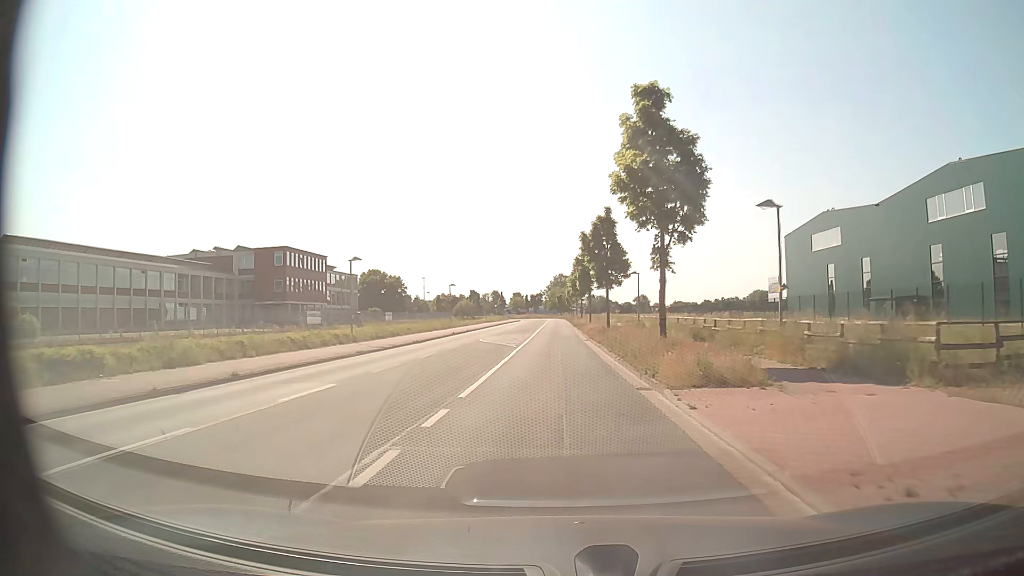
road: tertiary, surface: asphalt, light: Day
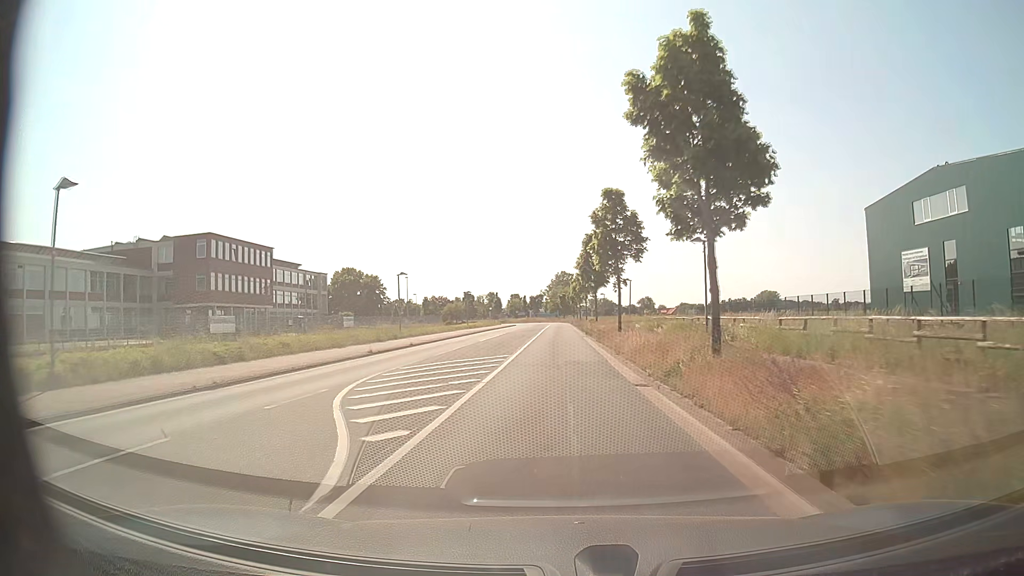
(-0.1, +24.6) m; 0°
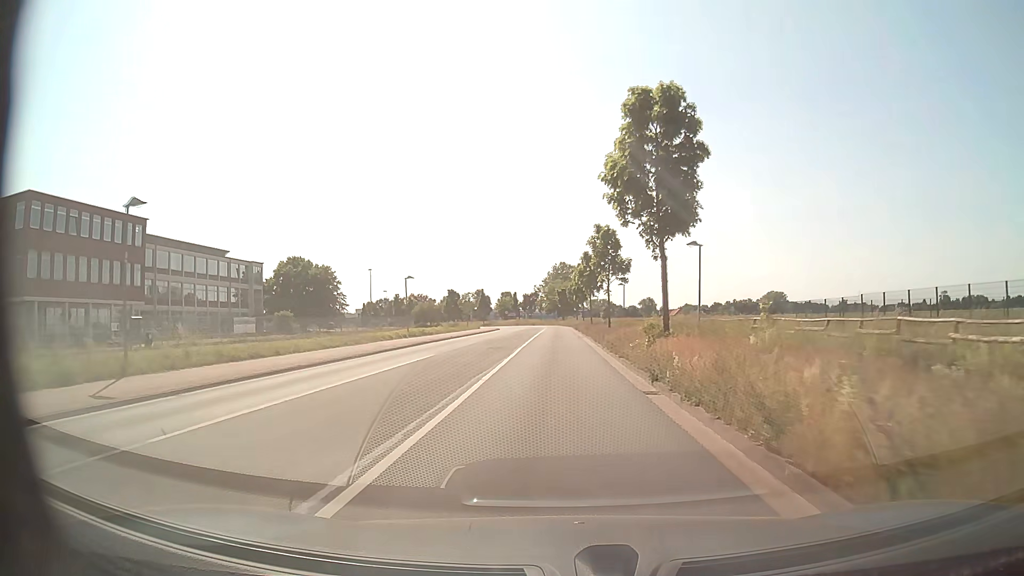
(+0.1, +32.8) m; 0°
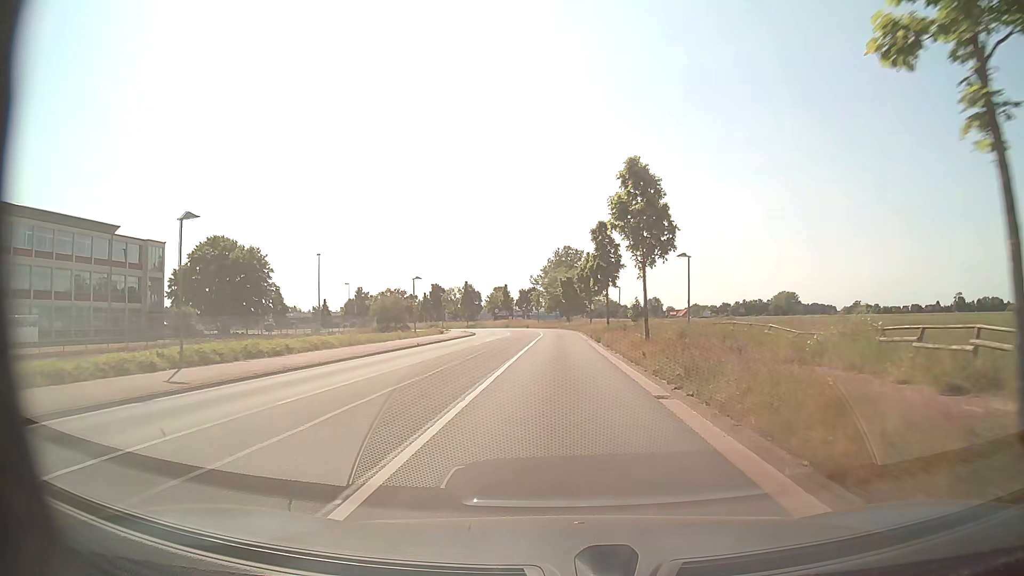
(-0.1, +32.8) m; 0°
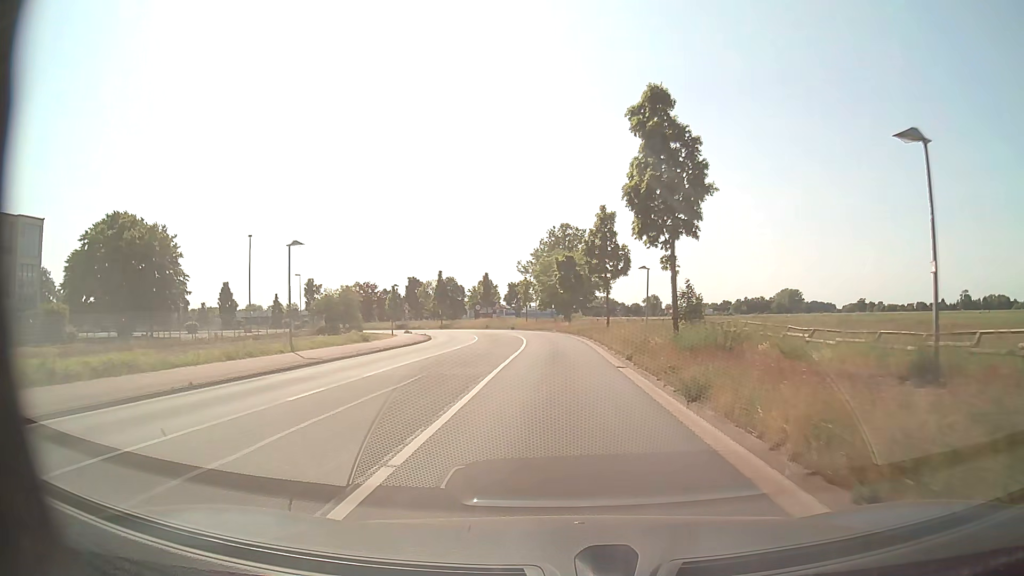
(+0.1, +24.6) m; +1°
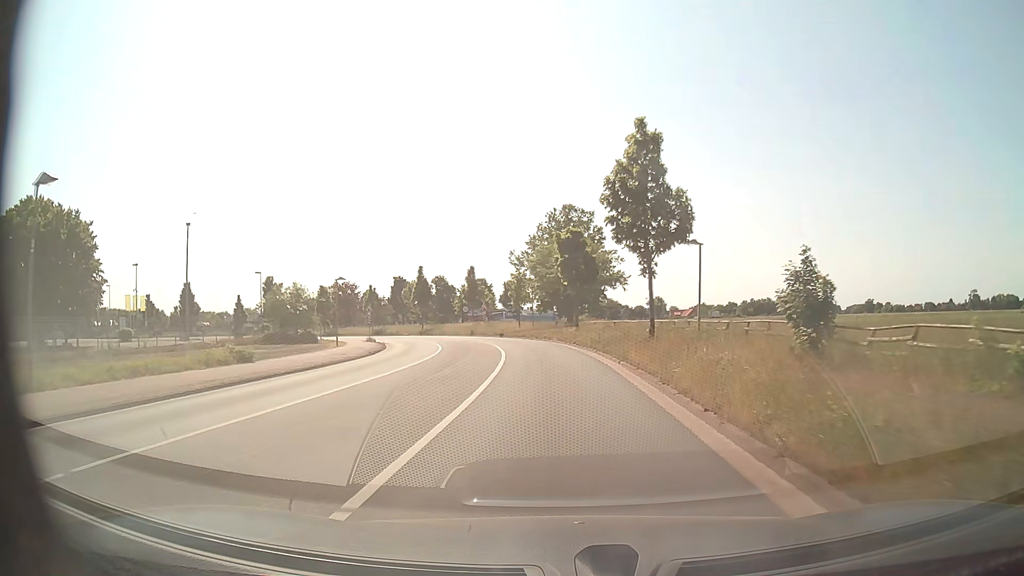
(0.0, +16.5) m; 0°
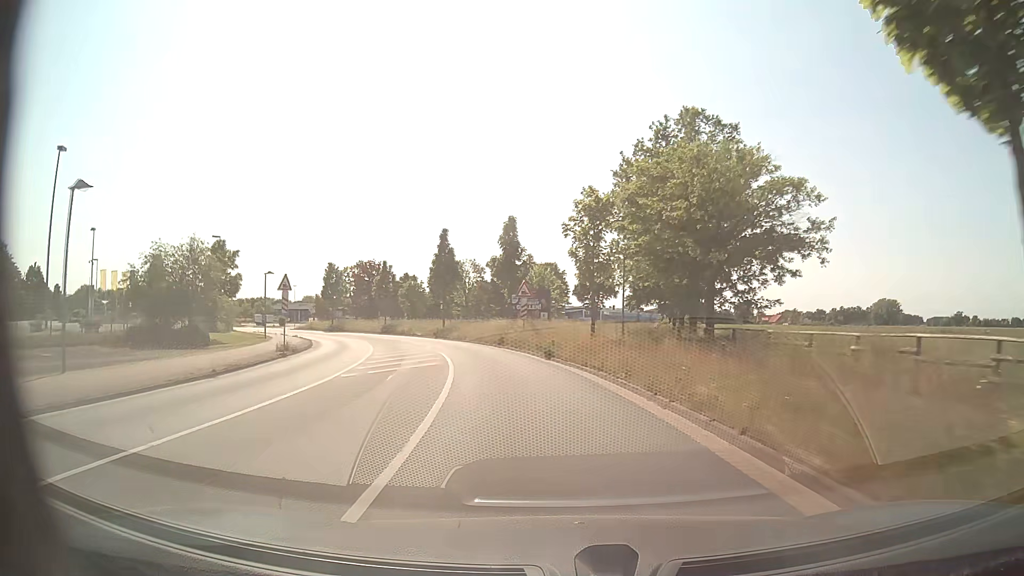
(-1.5, +32.9) m; -7°
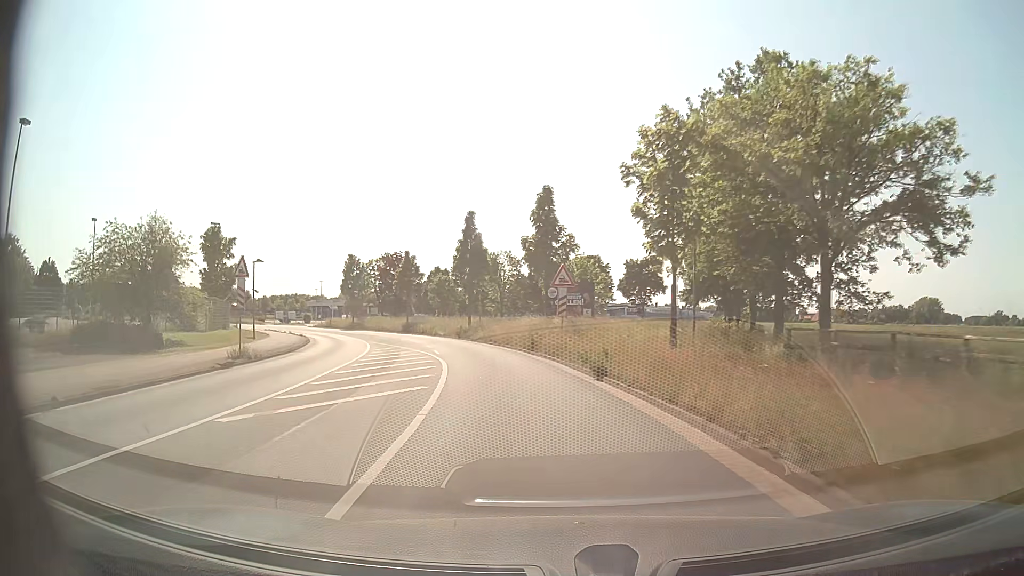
(-0.2, +8.2) m; -3°
(0, +10) (-2, +20) (-4, +30) (-6, +39) (-10, +49) (-14, +58) (-19, +66) (-25, +75) (-31, +82) (-38, +90) m
